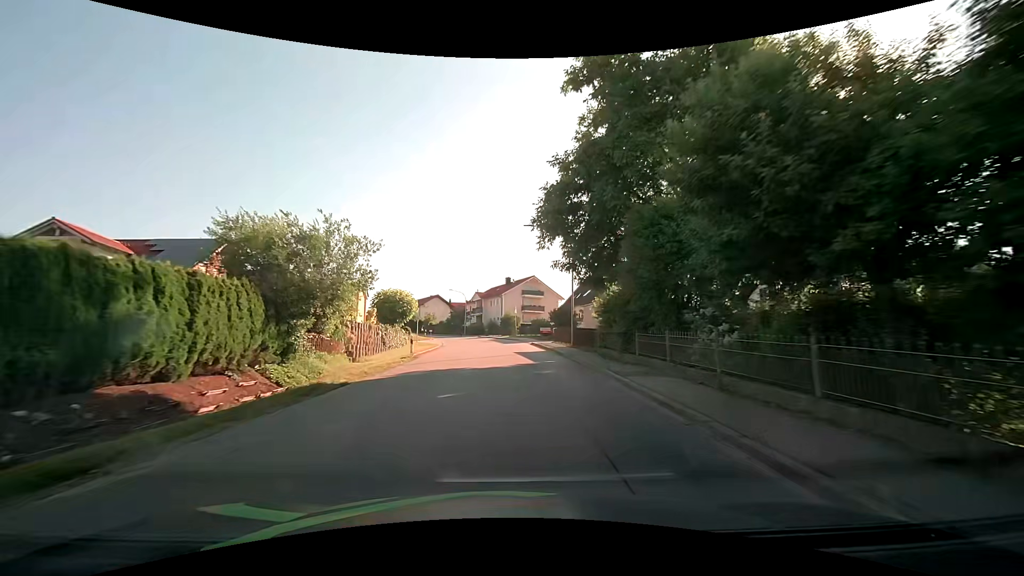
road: tertiary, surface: asphalt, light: Day
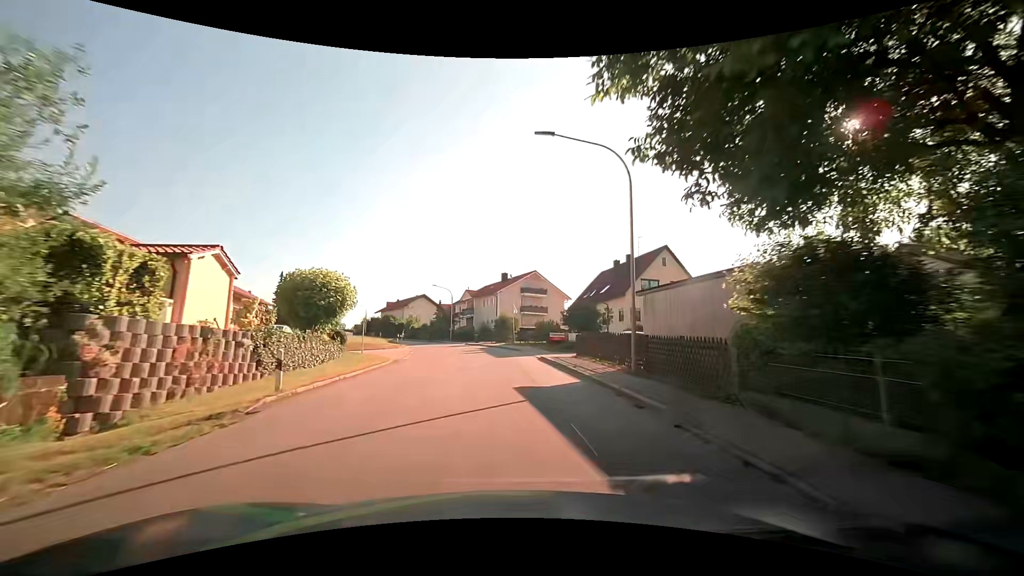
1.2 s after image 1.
(+0.2, +14.9) m; 0°
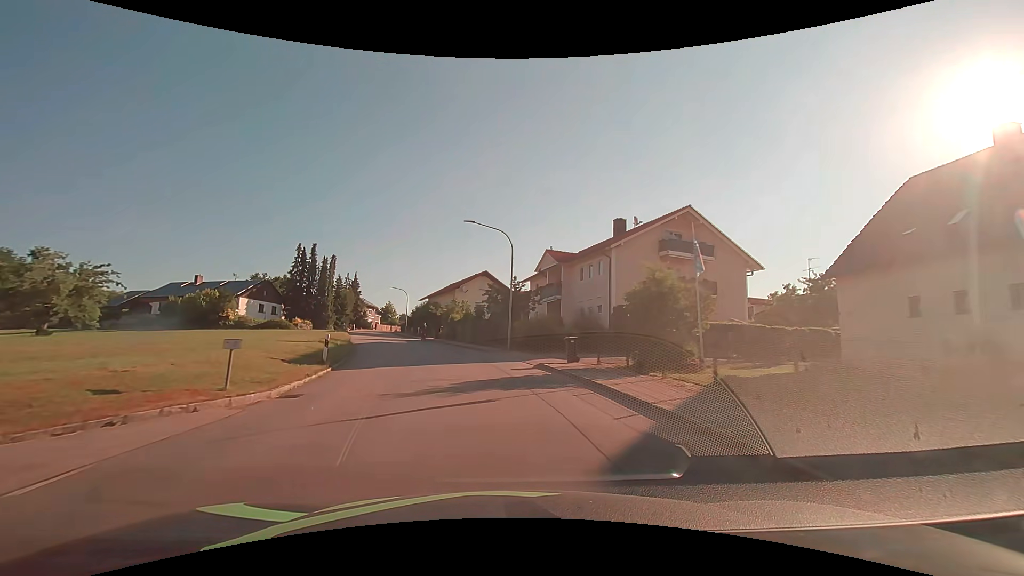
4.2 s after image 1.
(-2.1, +37.9) m; -10°
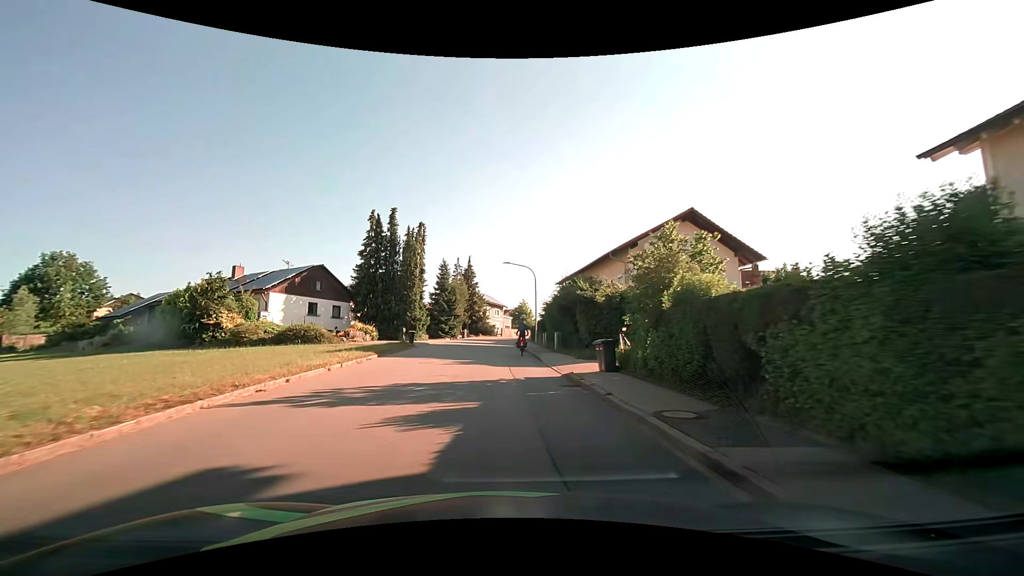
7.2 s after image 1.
(-5.2, +35.1) m; -16°
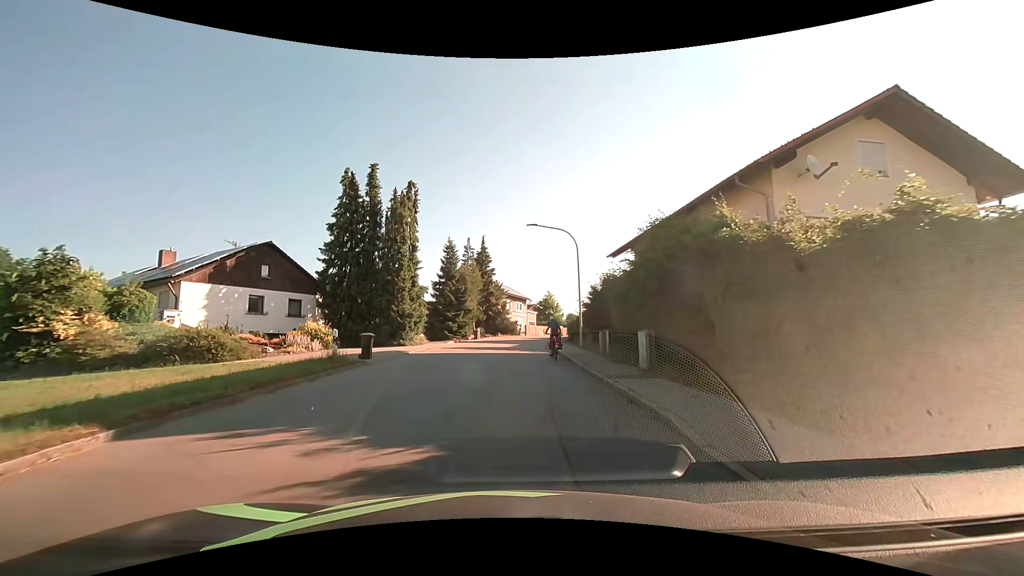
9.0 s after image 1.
(-0.3, +15.1) m; -3°
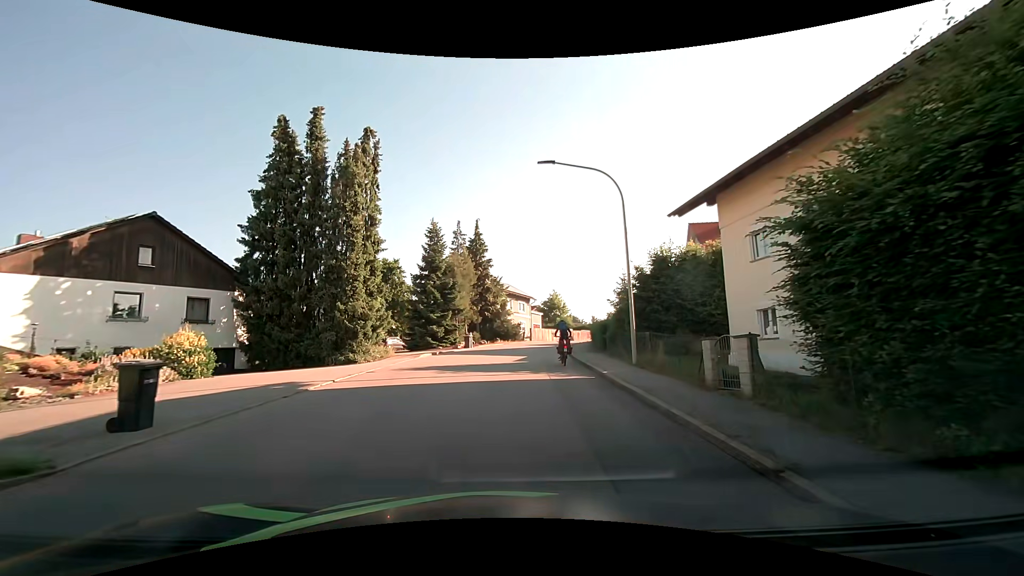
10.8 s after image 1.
(+0.1, +11.5) m; +1°
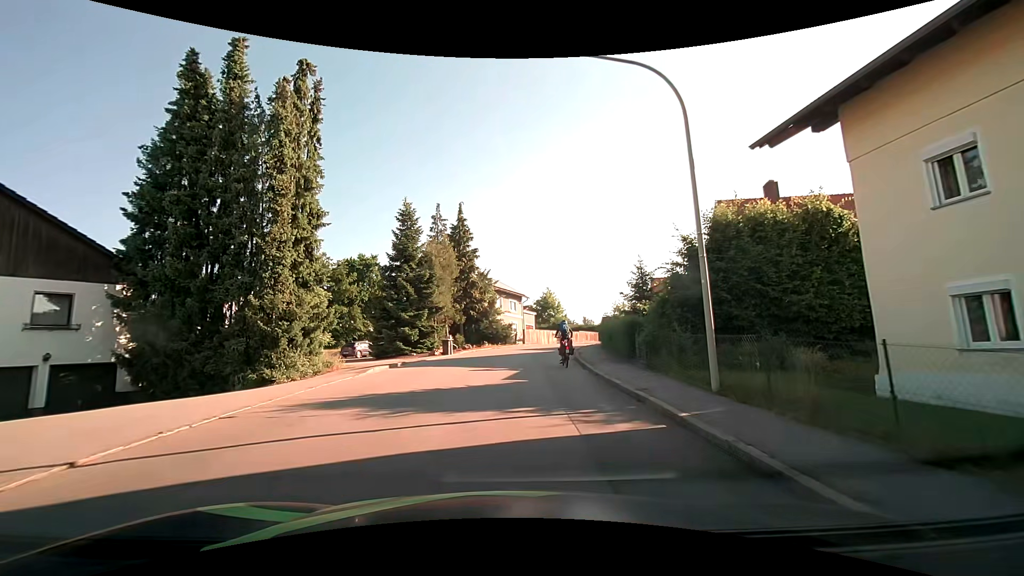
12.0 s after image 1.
(0.0, +7.3) m; +1°
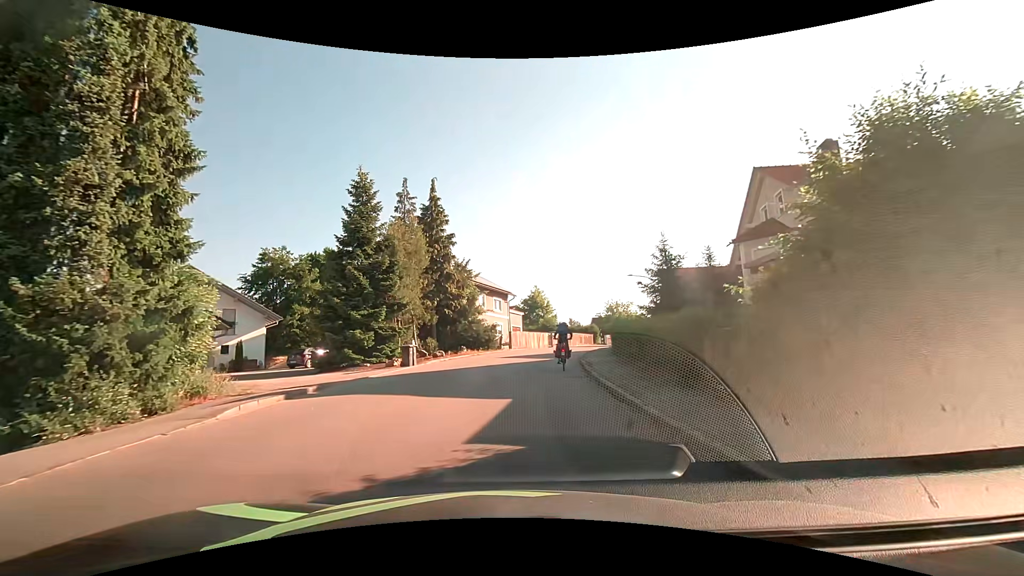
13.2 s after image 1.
(+0.1, +7.3) m; +1°
